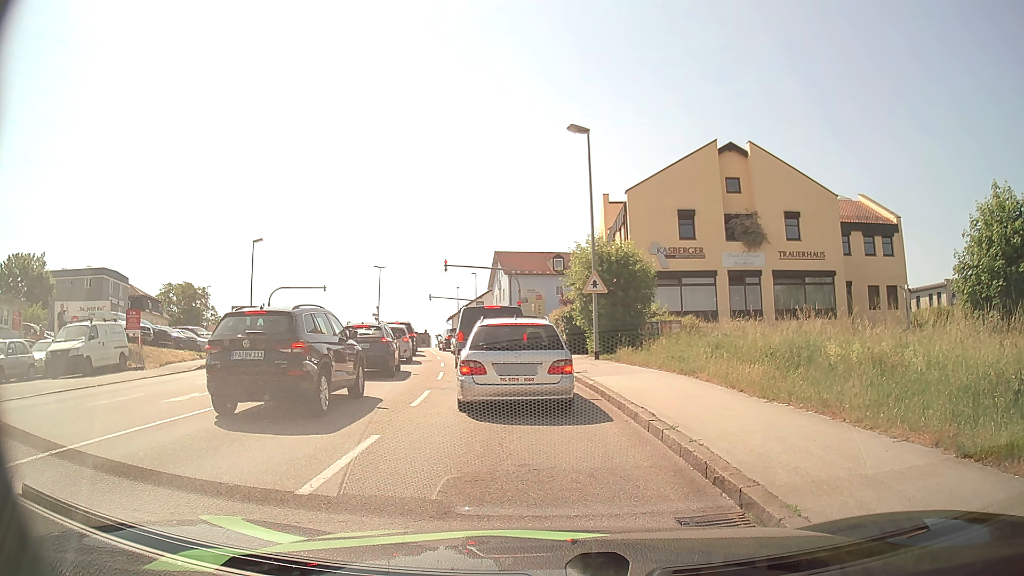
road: tertiary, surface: asphalt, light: Day
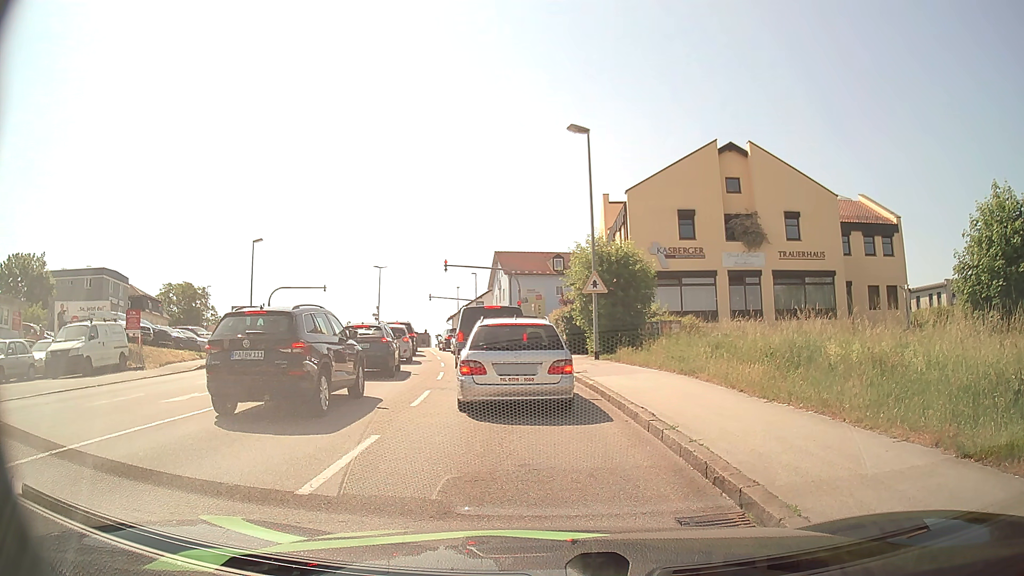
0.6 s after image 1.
(0.0, 0.0) m; 0°
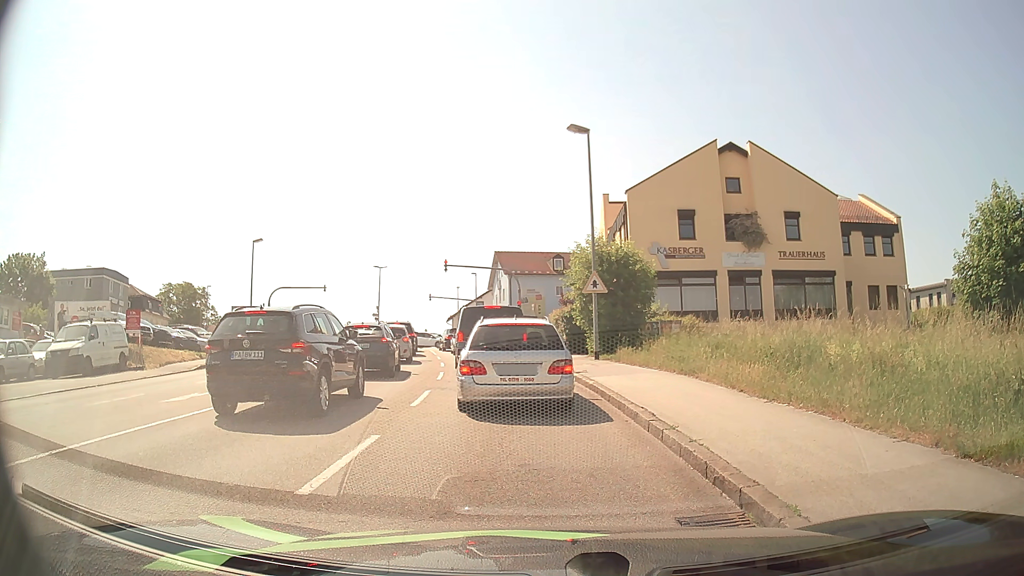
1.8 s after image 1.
(0.0, 0.0) m; 0°
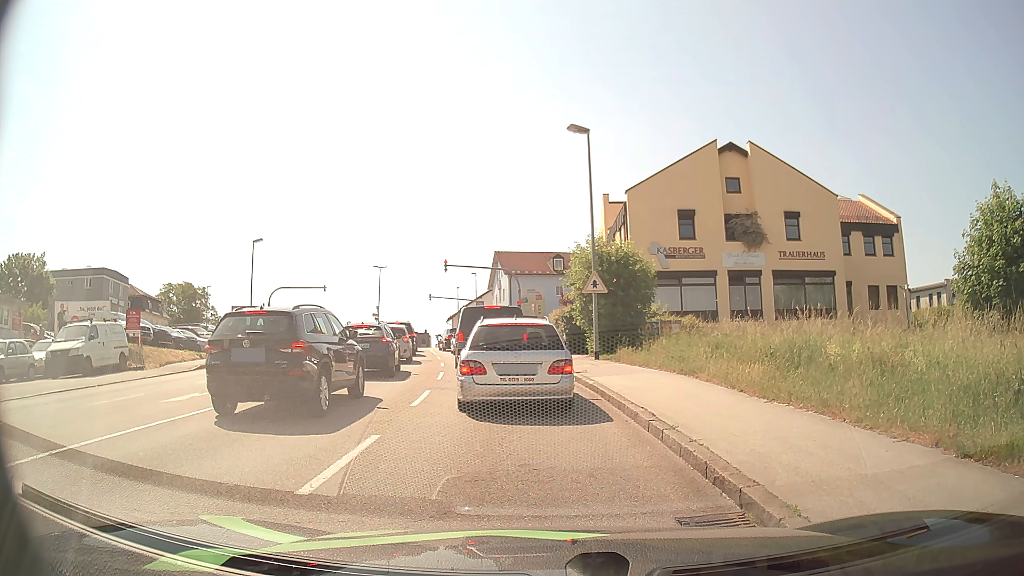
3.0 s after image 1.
(0.0, 0.0) m; 0°
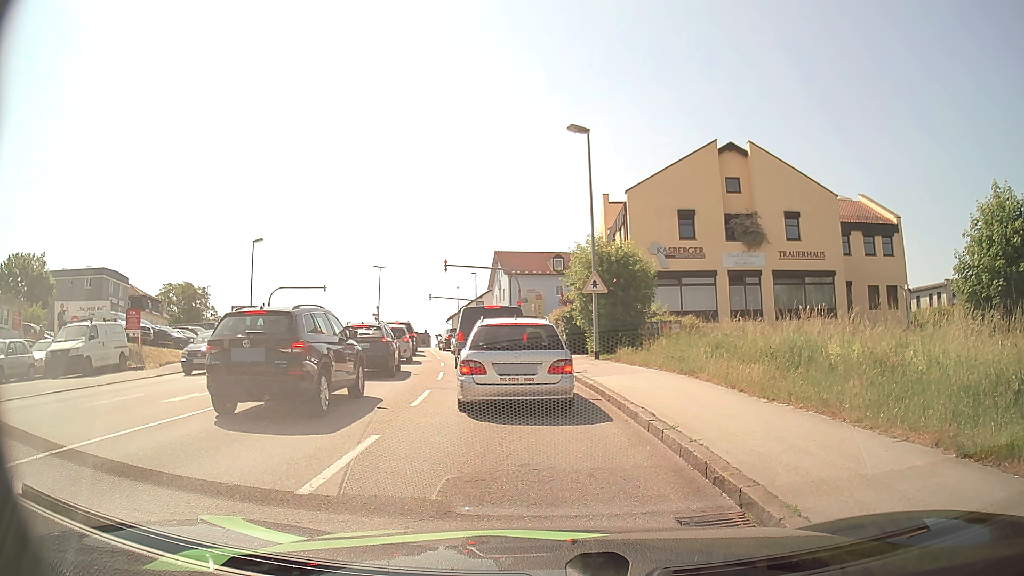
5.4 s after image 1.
(0.0, 0.0) m; 0°
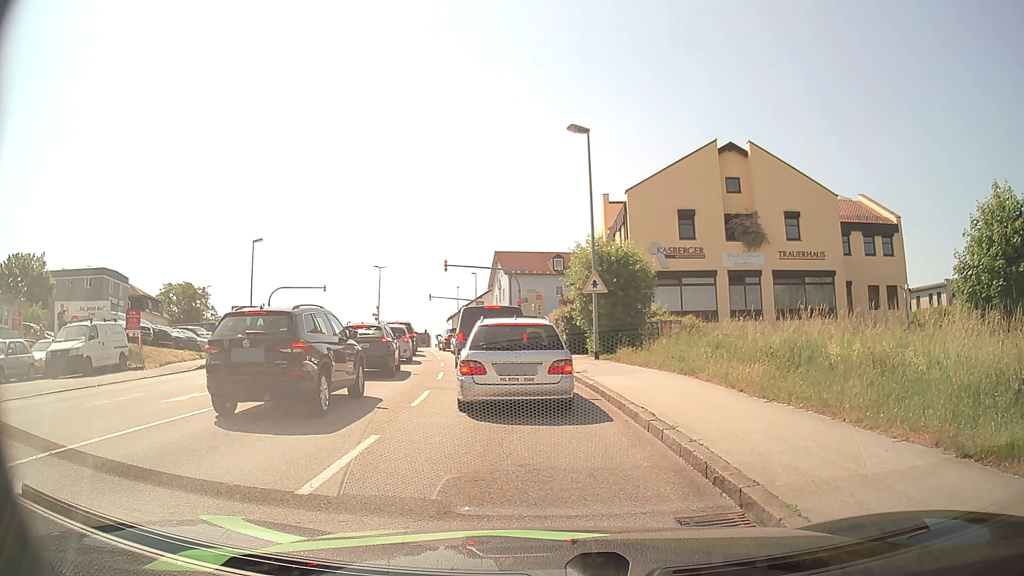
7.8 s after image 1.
(0.0, 0.0) m; 0°
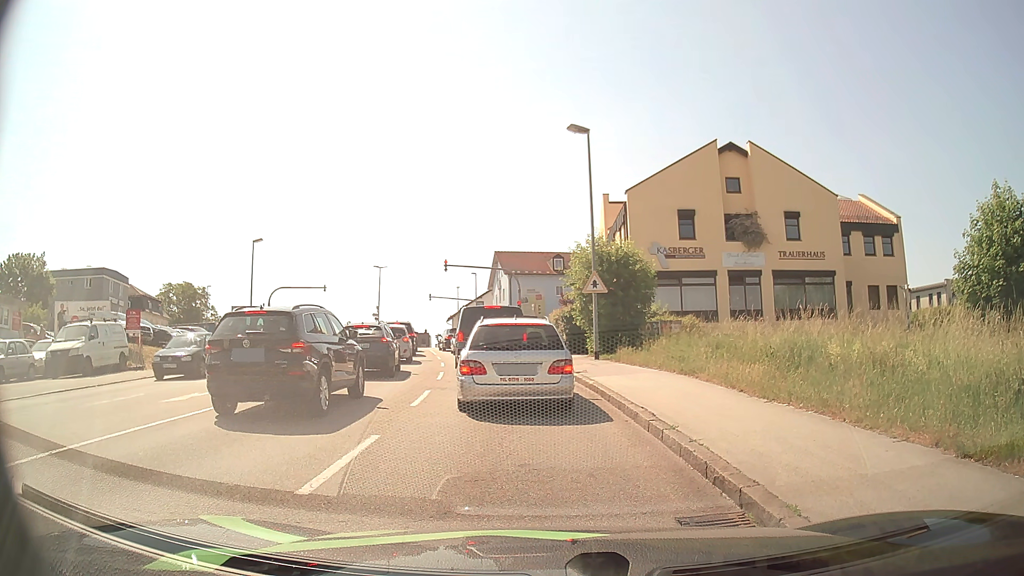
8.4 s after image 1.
(0.0, 0.0) m; 0°
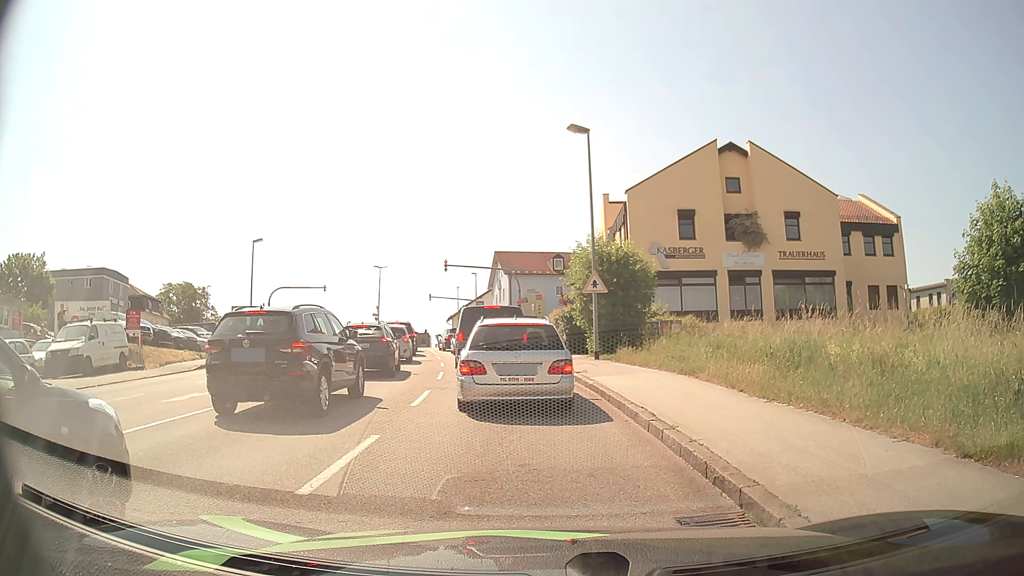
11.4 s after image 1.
(0.0, 0.0) m; 0°
